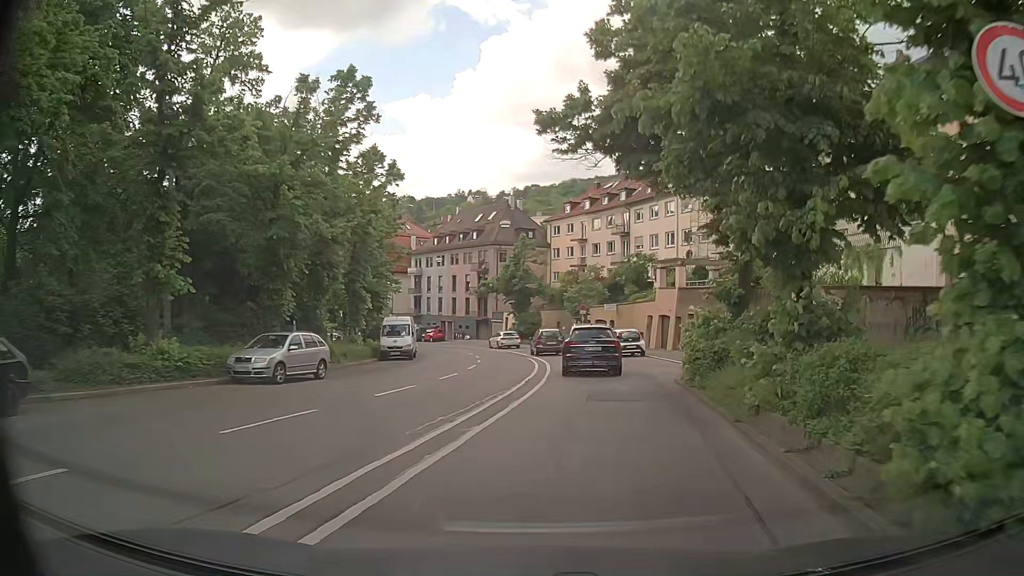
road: secondary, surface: asphalt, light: Day
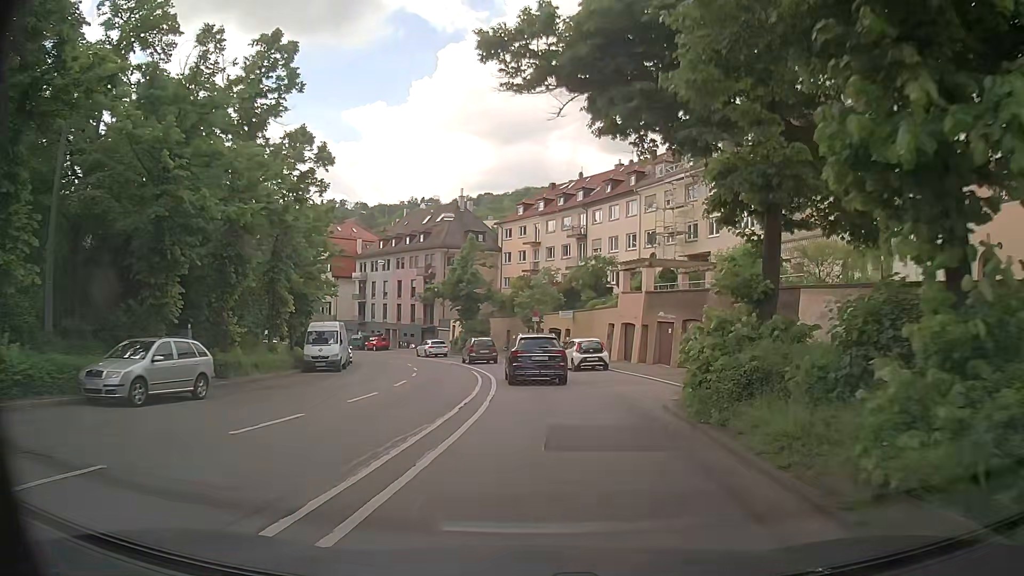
(+0.1, +5.1) m; +3°
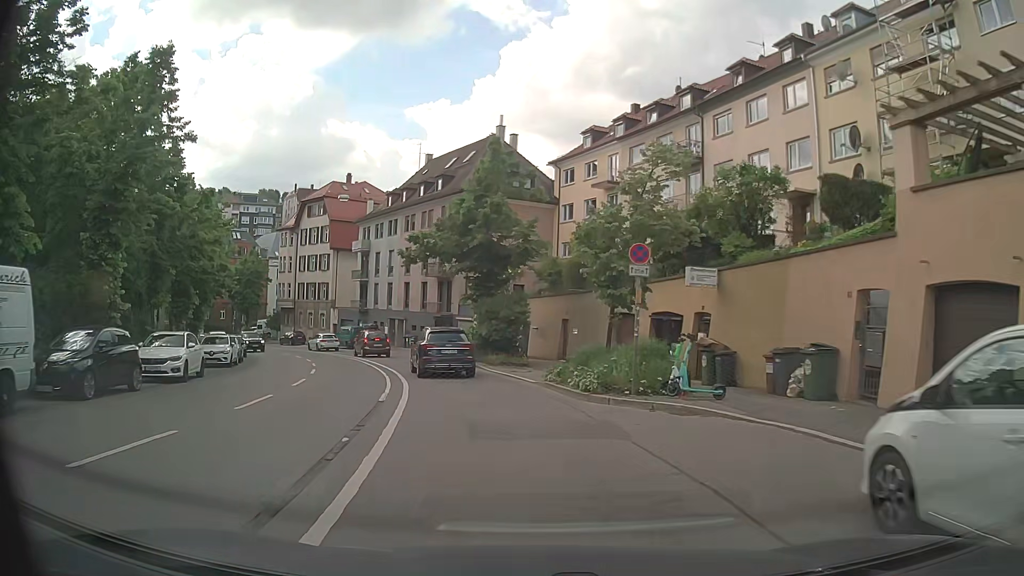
(-0.1, +28.5) m; -5°
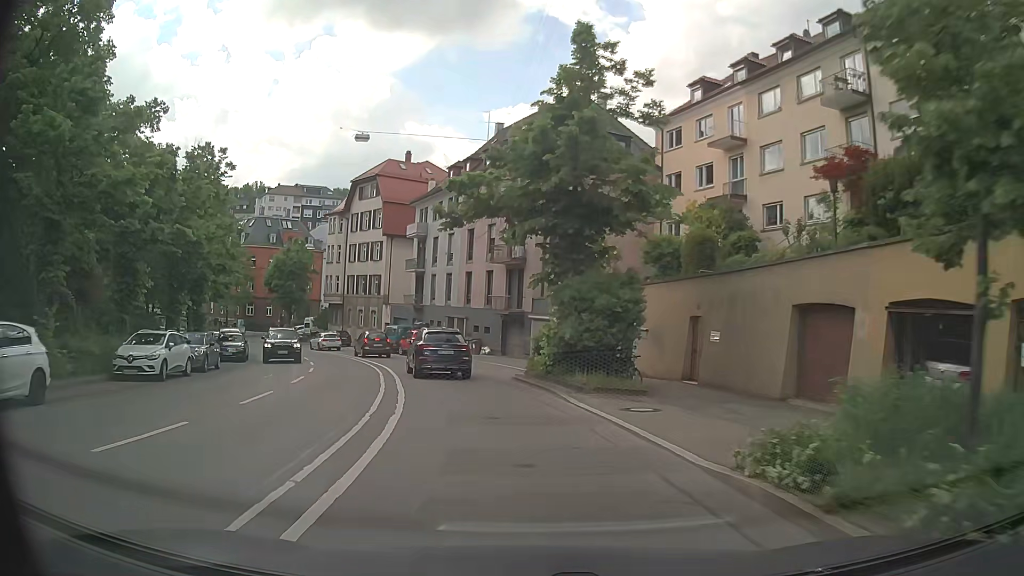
(-0.6, +12.0) m; -6°
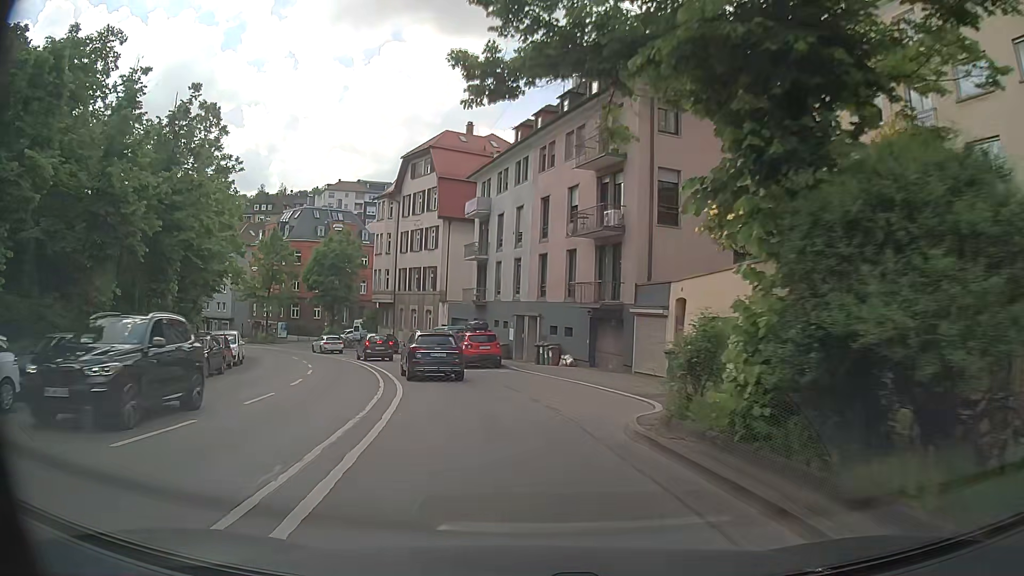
(-0.6, +12.0) m; -6°
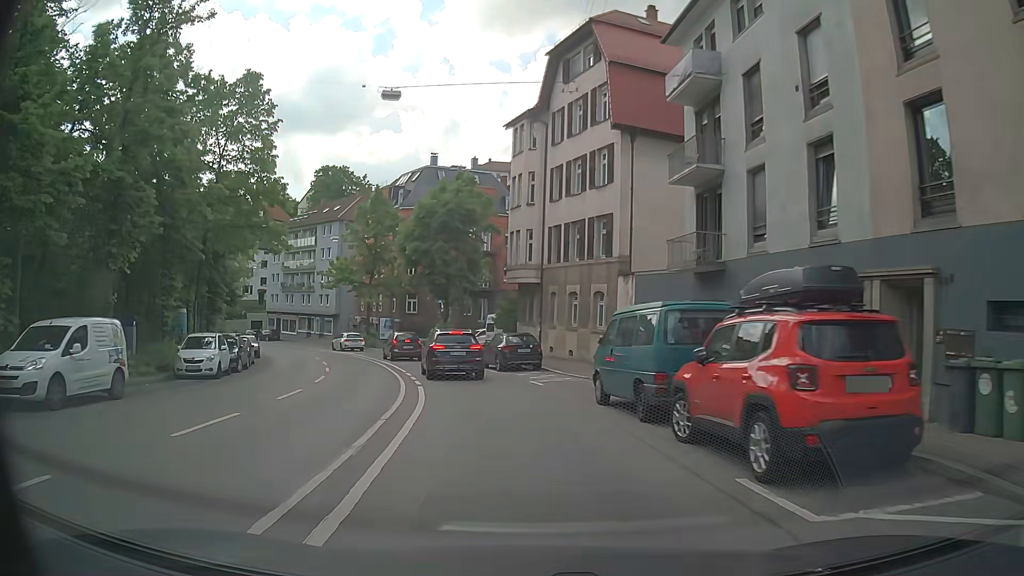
(-3.5, +24.0) m; -15°
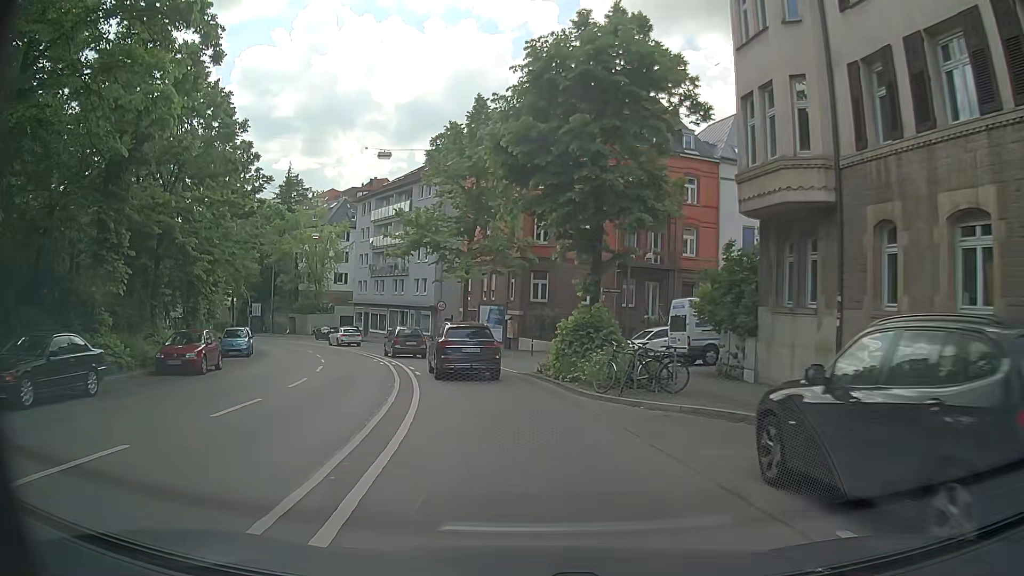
(-2.8, +23.4) m; -14°
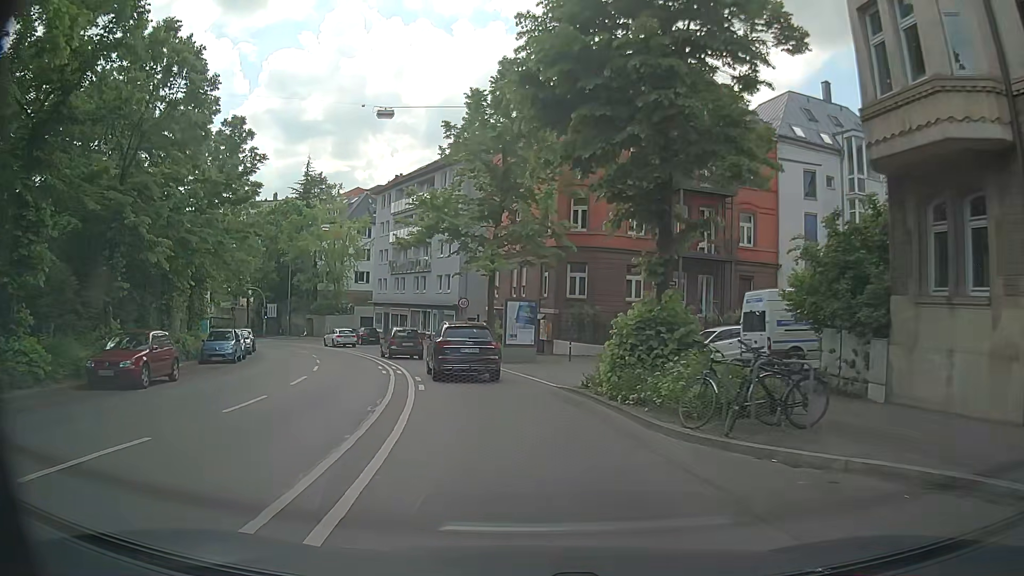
(0.0, +5.5) m; -2°
(0, +10) (-2, +20) (-4, +30) (-7, +39) (-11, +48) (-16, +57) (-22, +65) (-29, +73) (-36, +80) (-44, +86) m
